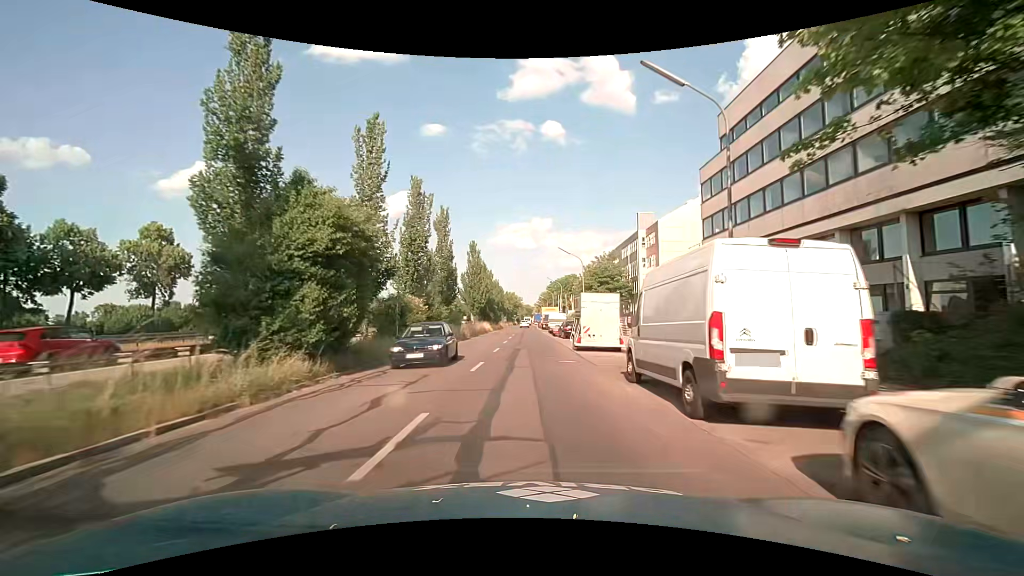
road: tertiary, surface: asphalt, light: Day
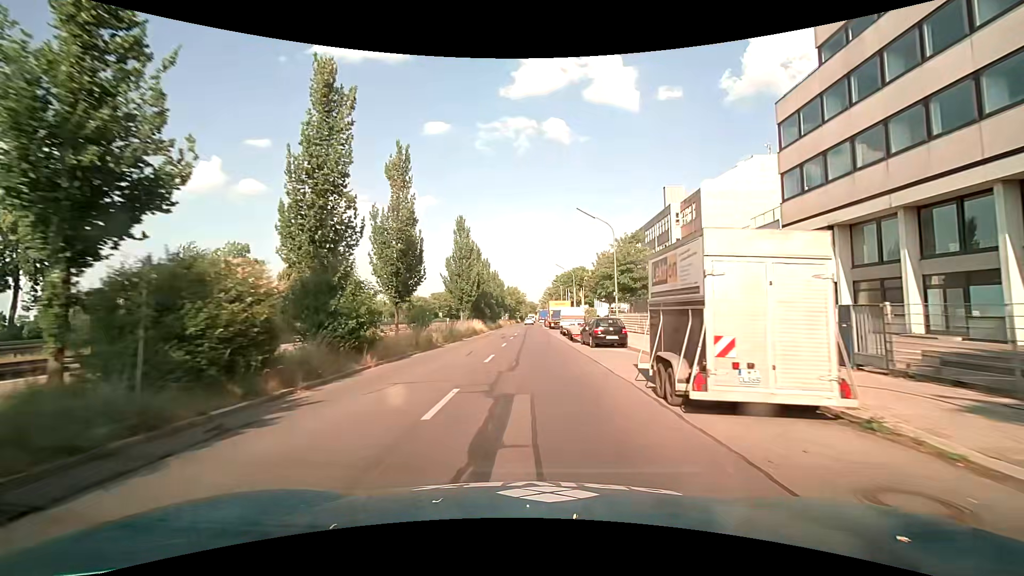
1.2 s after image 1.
(-0.2, +15.6) m; -1°
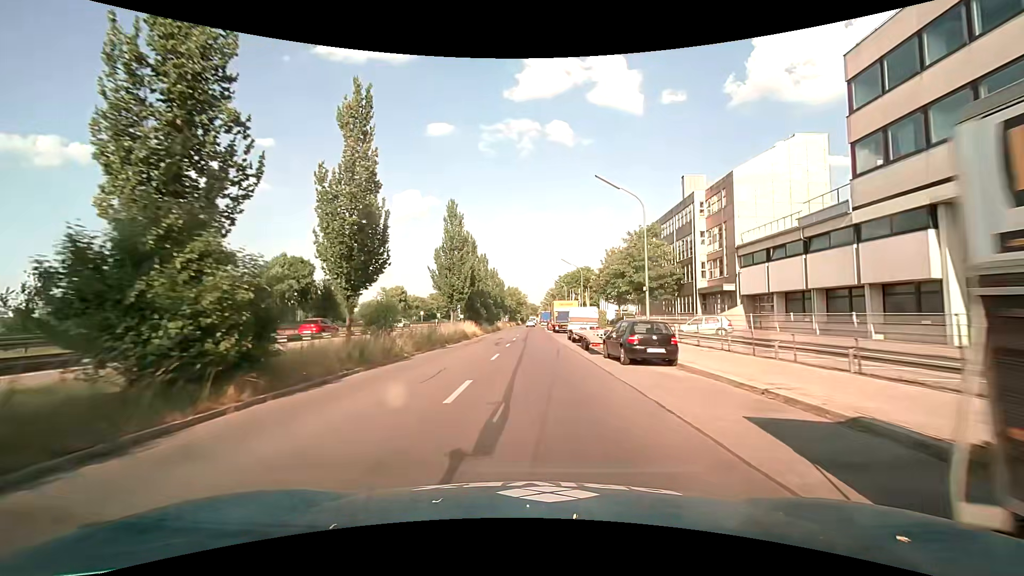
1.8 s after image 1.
(0.0, +7.7) m; 0°
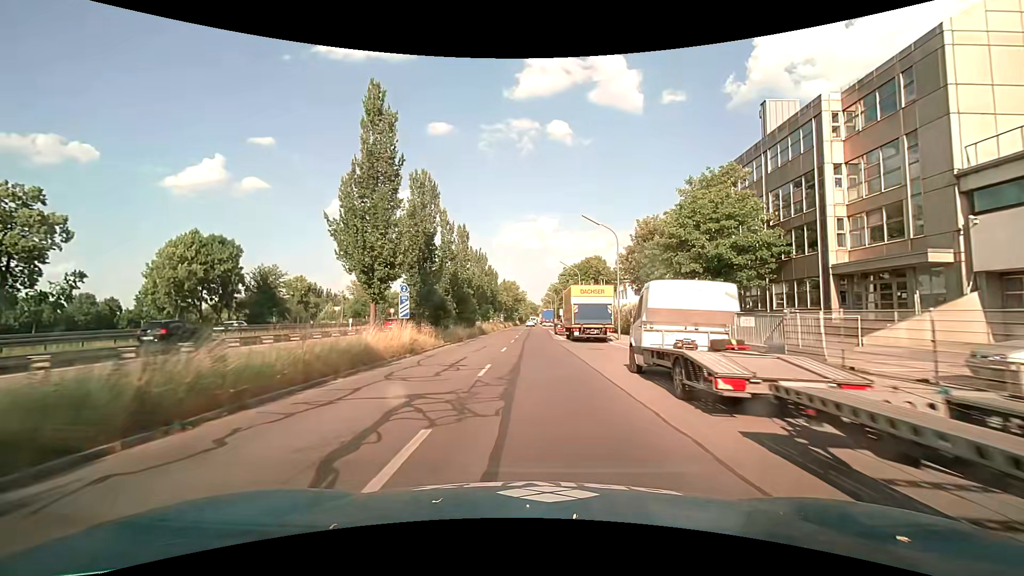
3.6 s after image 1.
(+0.1, +23.3) m; 0°
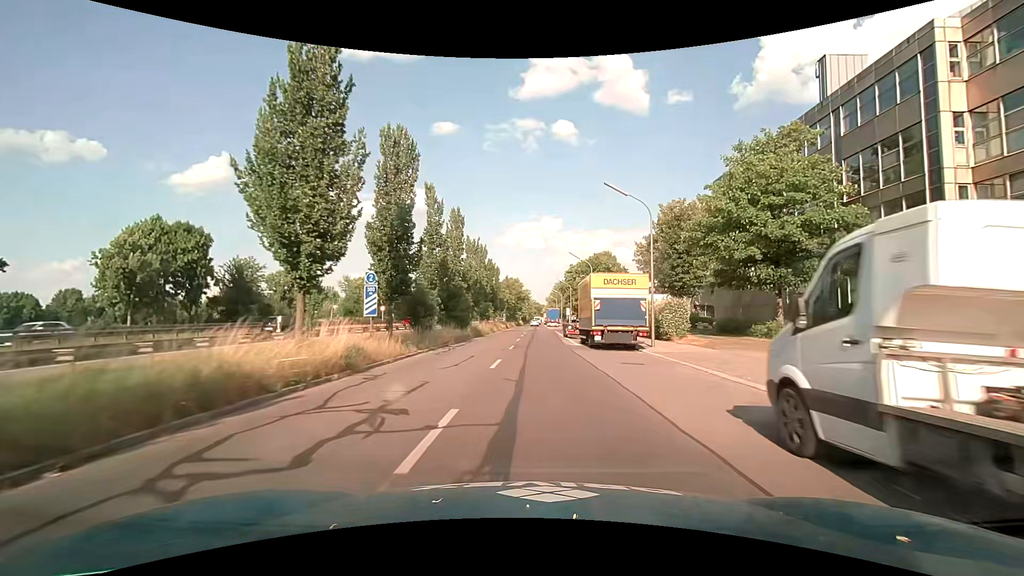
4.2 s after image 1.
(0.0, +7.8) m; -1°
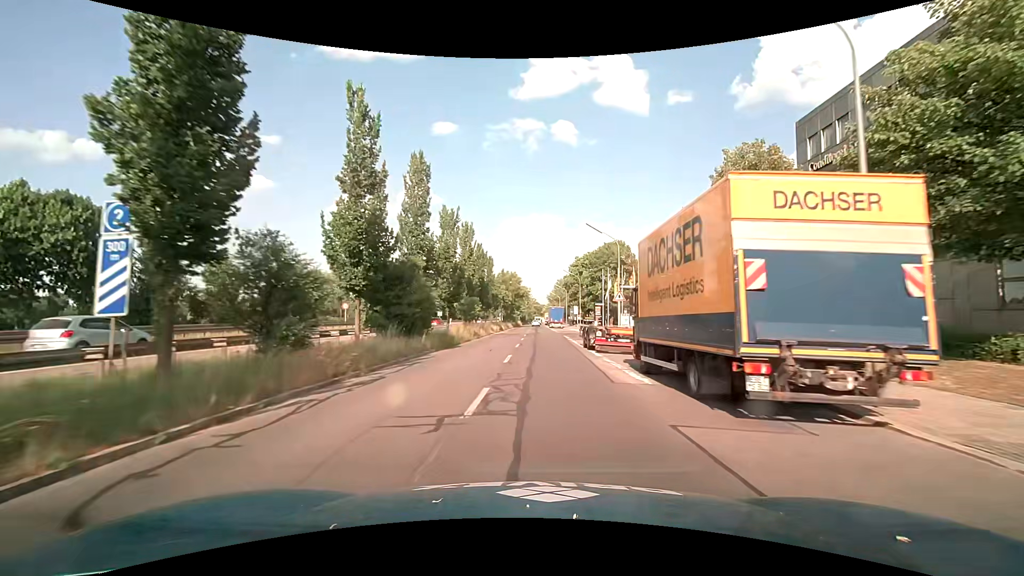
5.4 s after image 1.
(+0.1, +15.7) m; 0°
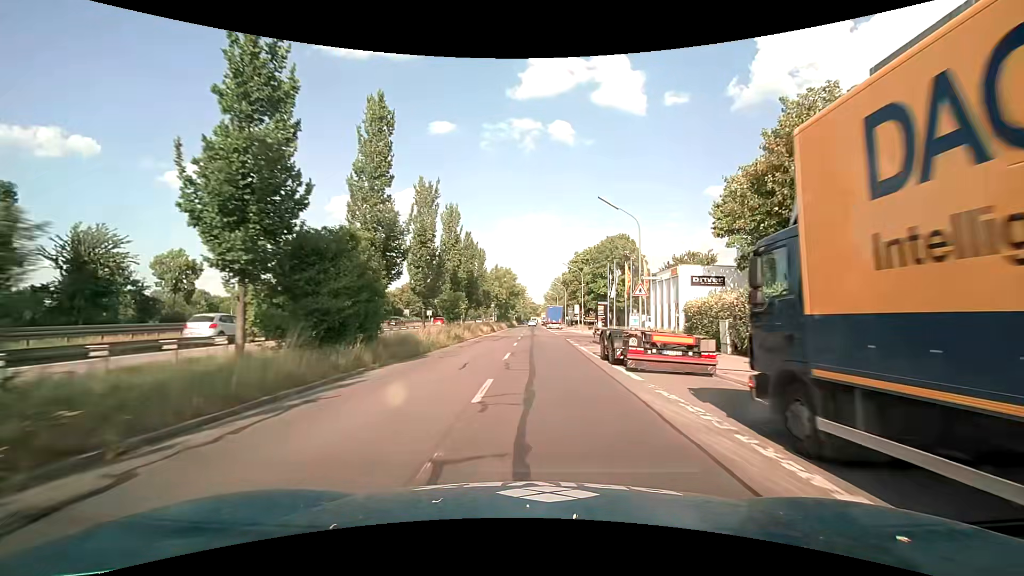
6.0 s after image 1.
(+0.1, +7.9) m; +1°
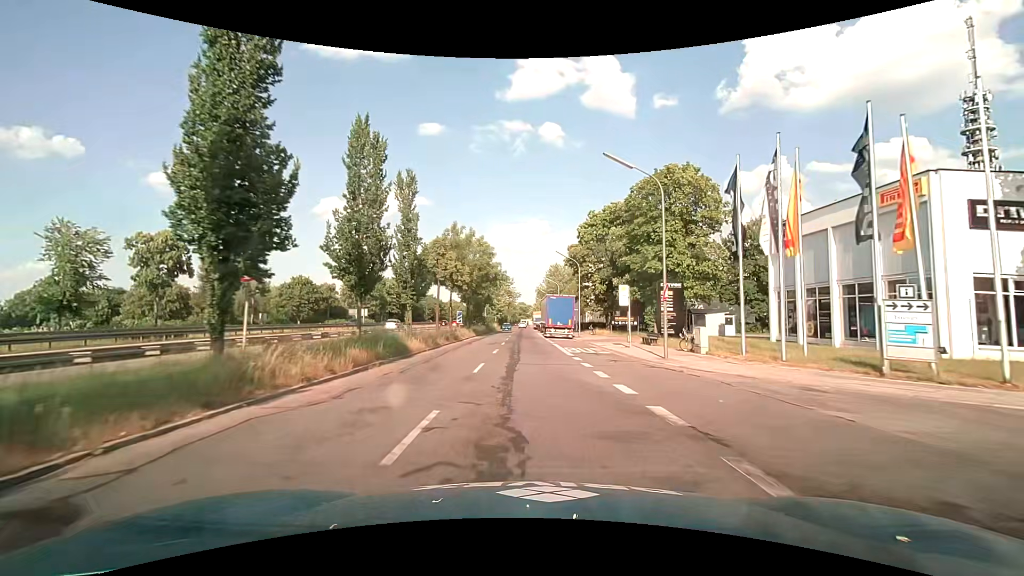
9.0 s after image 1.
(+0.5, +39.8) m; +1°
(0, +10) (0, +20) (0, +30) (0, +40) (0, +50) (0, +60) (0, +70) (0, +80) (0, +90) (0, +100) m
